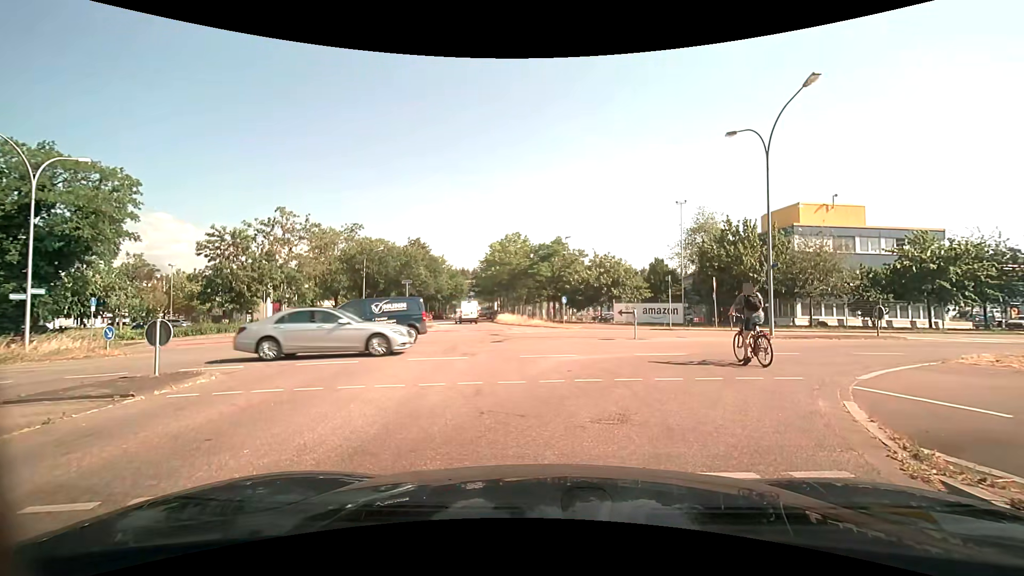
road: residential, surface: asphalt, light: Day
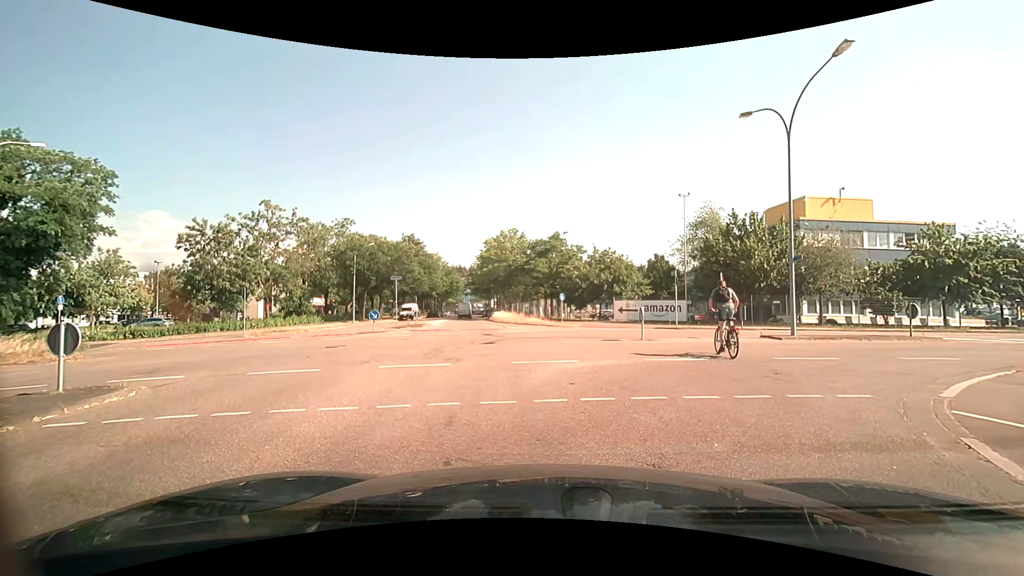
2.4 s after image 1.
(+0.1, +2.0) m; +1°
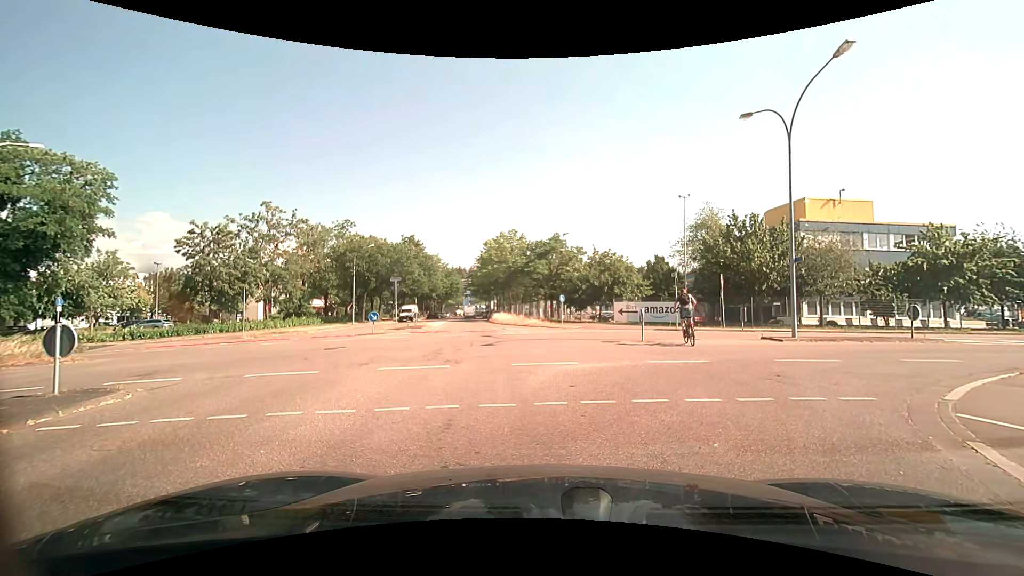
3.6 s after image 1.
(0.0, +0.1) m; 0°
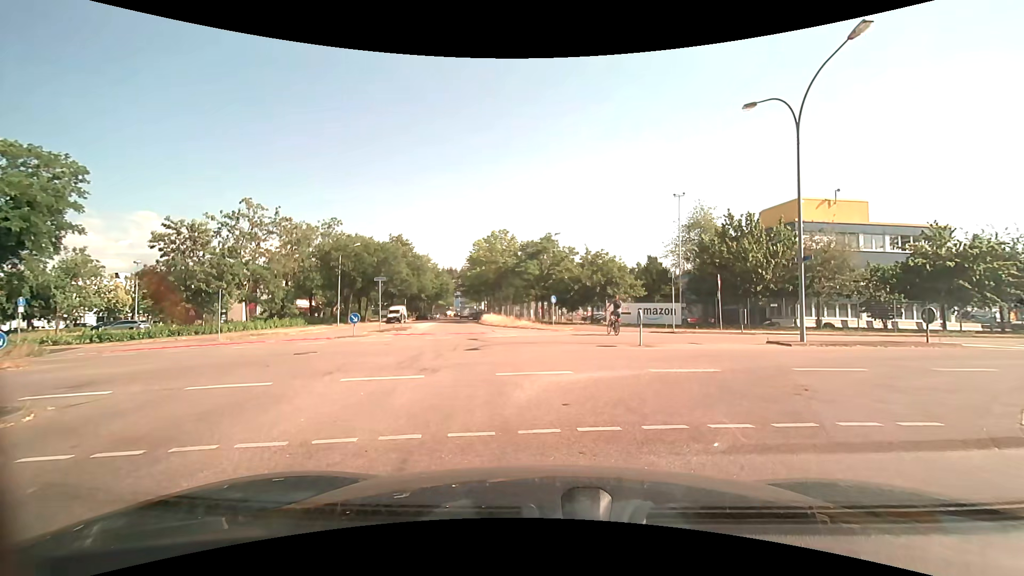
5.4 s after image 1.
(0.0, +1.6) m; +1°
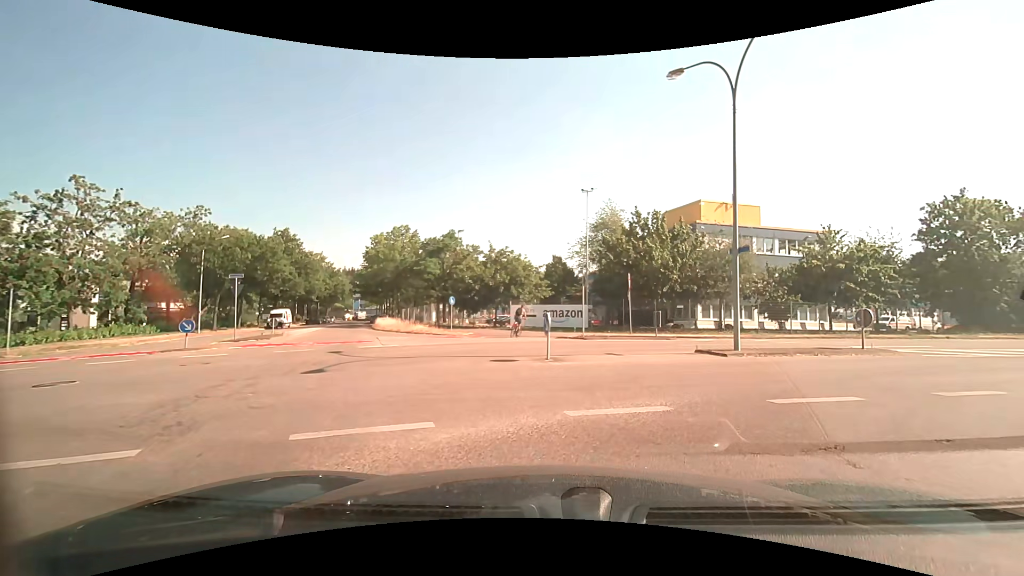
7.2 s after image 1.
(+0.4, +4.6) m; +11°
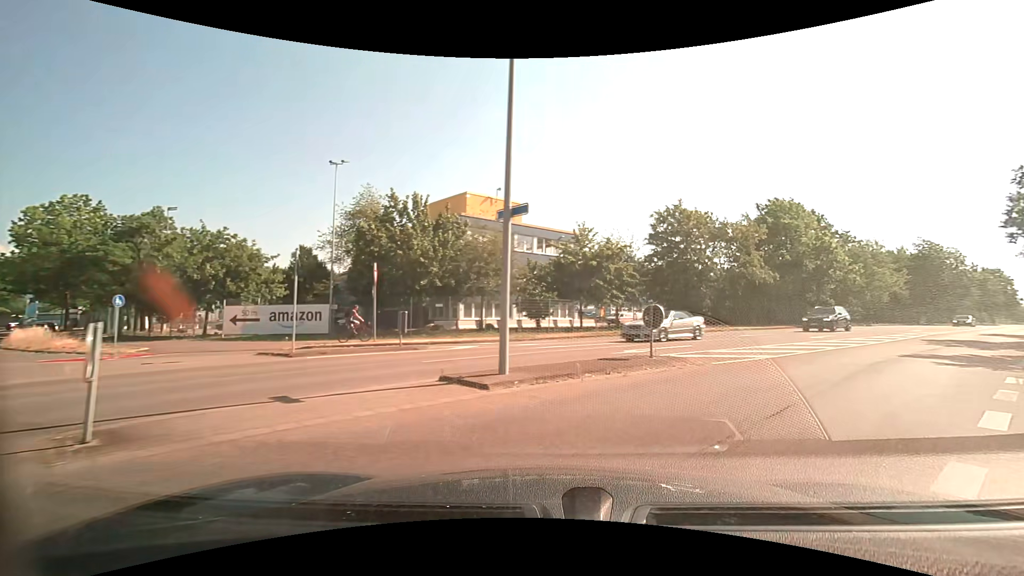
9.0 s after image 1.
(+1.4, +6.8) m; +27°
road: secondary
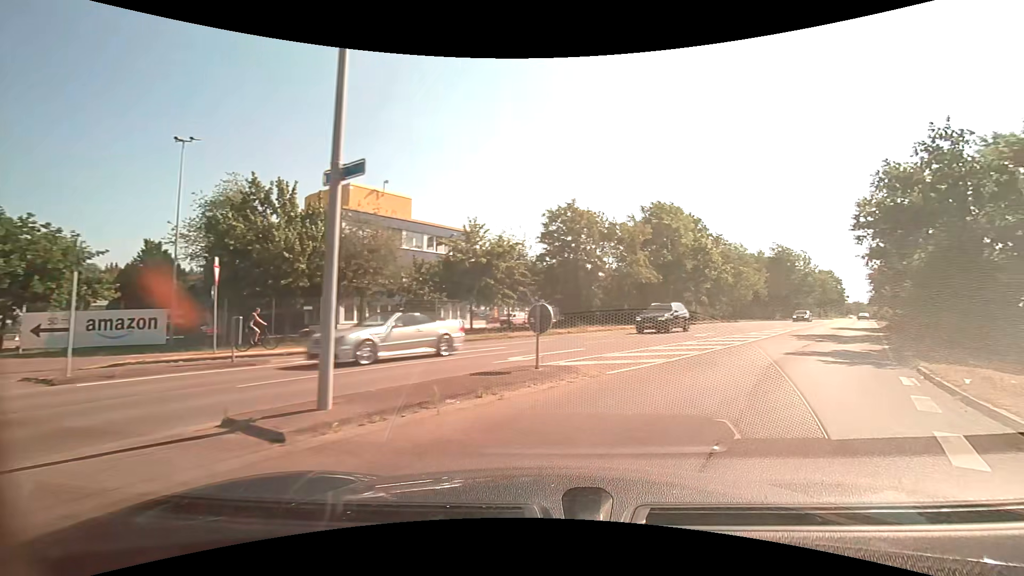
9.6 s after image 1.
(+0.2, +2.6) m; +12°
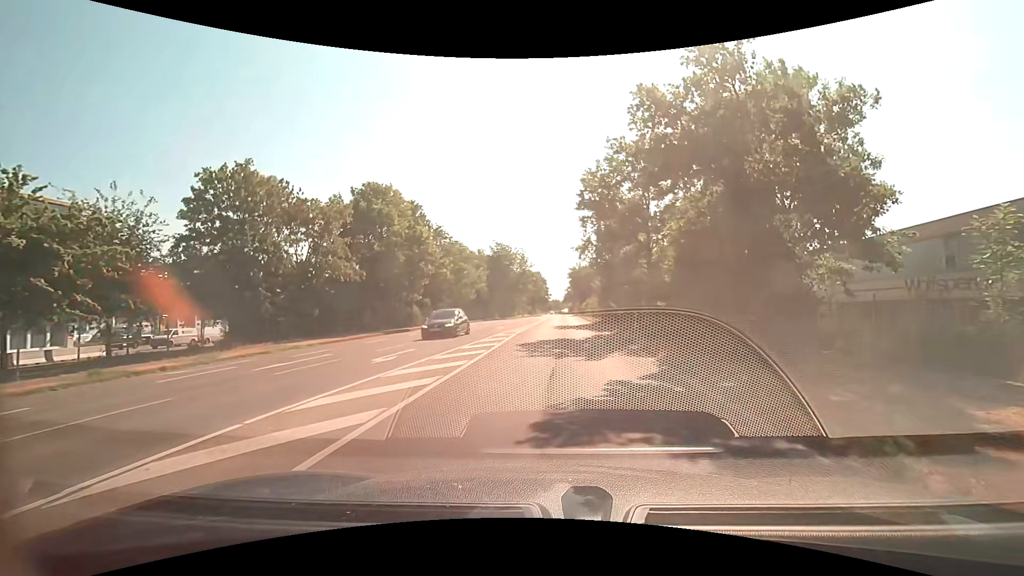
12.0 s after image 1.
(+3.7, +11.6) m; +29°
(0, +10) (+1, +20) (+1, +30) (+2, +40) (+2, +50) (+2, +60) (+2, +70) (+3, +80) (+3, +90) (+4, +100) m
